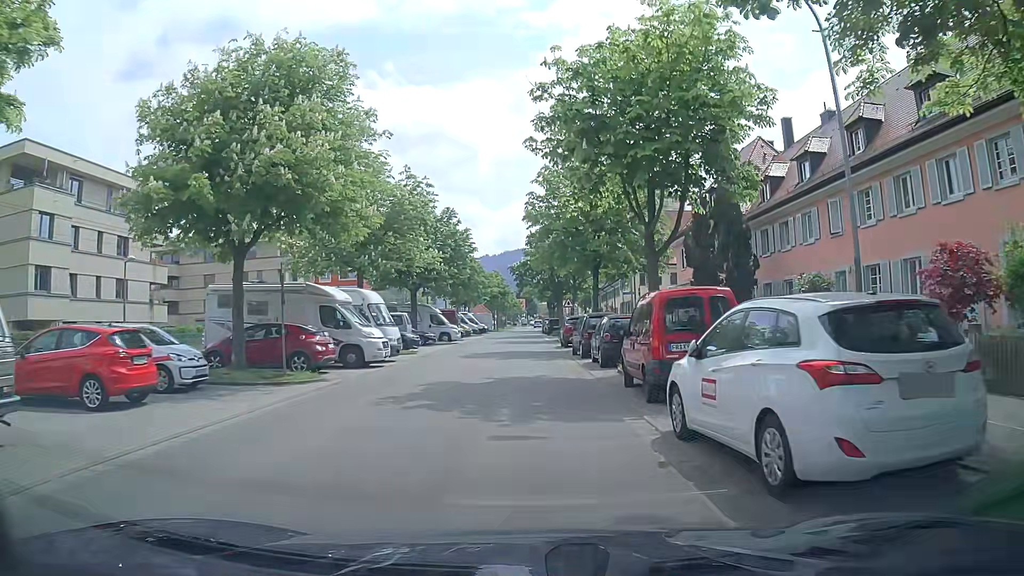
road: residential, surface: asphalt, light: Day
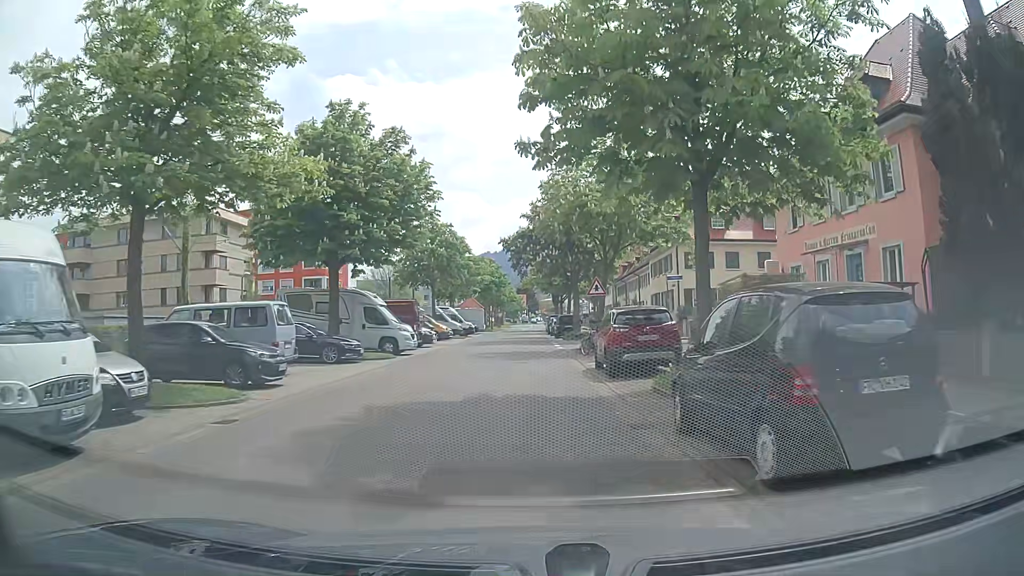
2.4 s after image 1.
(+0.2, +19.0) m; 0°
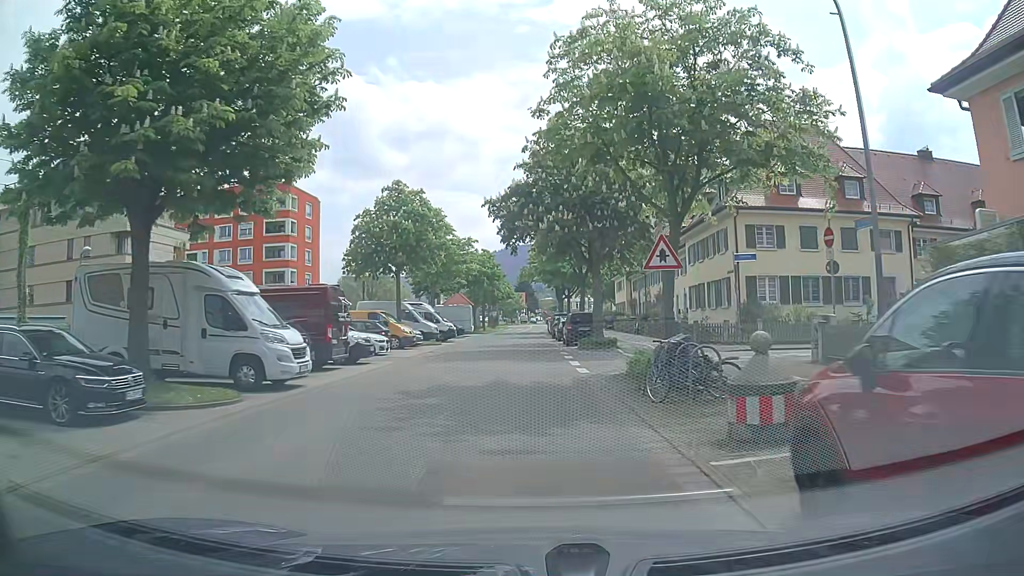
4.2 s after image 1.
(+0.2, +14.1) m; +1°
(0, +10) (0, +20) (0, +30) (0, +40) (0, +50) (-1, +60) (0, +70) (0, +80) (+1, +90) (+1, +100) m
